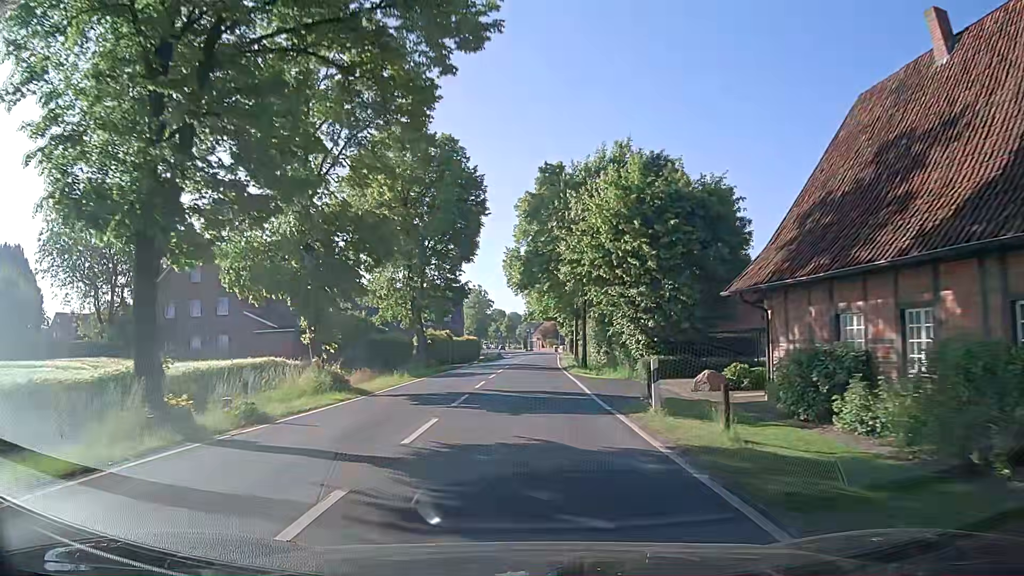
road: secondary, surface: asphalt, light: Day
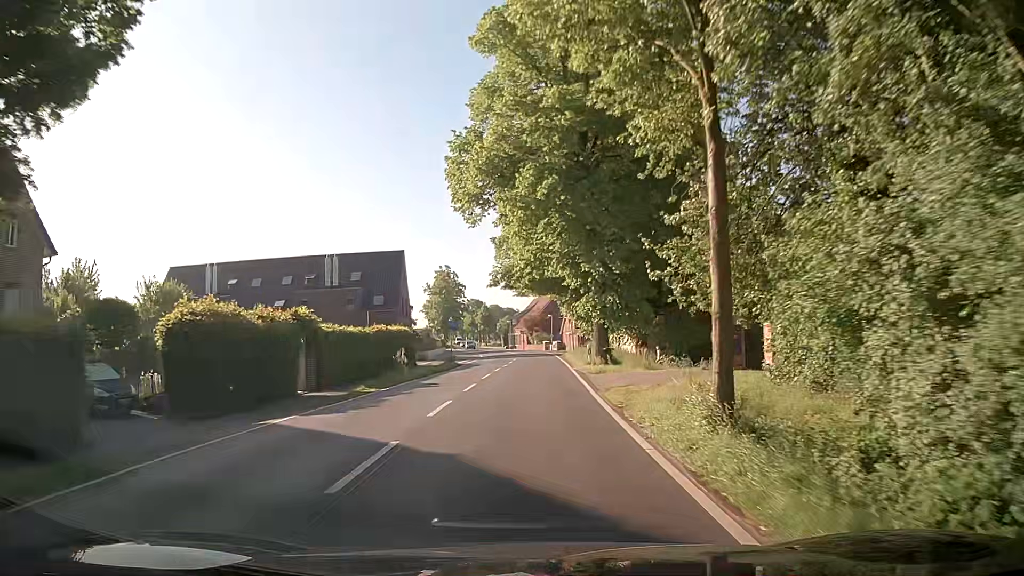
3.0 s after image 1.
(-0.2, +39.1) m; -1°
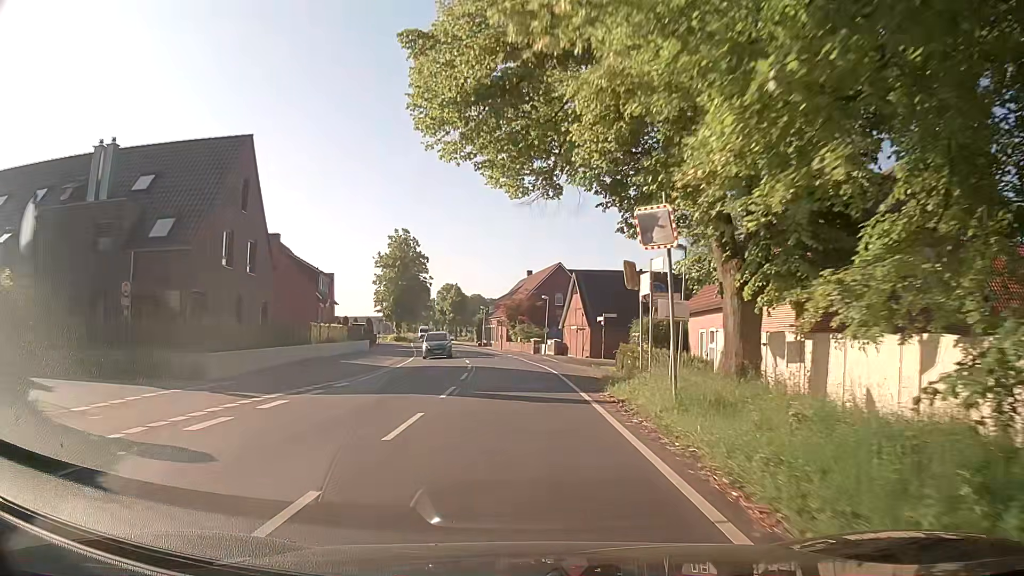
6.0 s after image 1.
(+1.1, +39.0) m; +2°
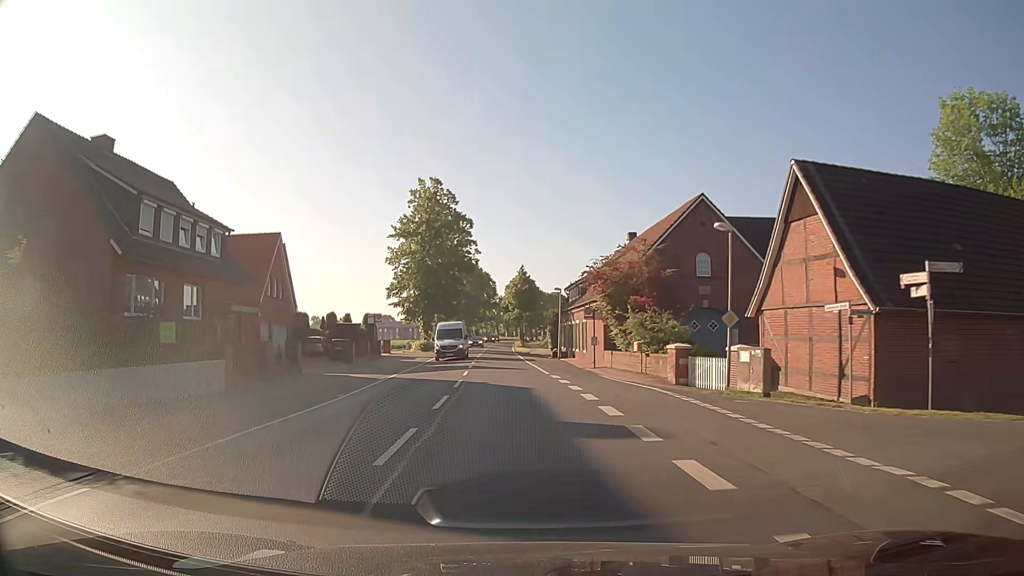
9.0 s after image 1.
(-1.6, +39.0) m; -7°
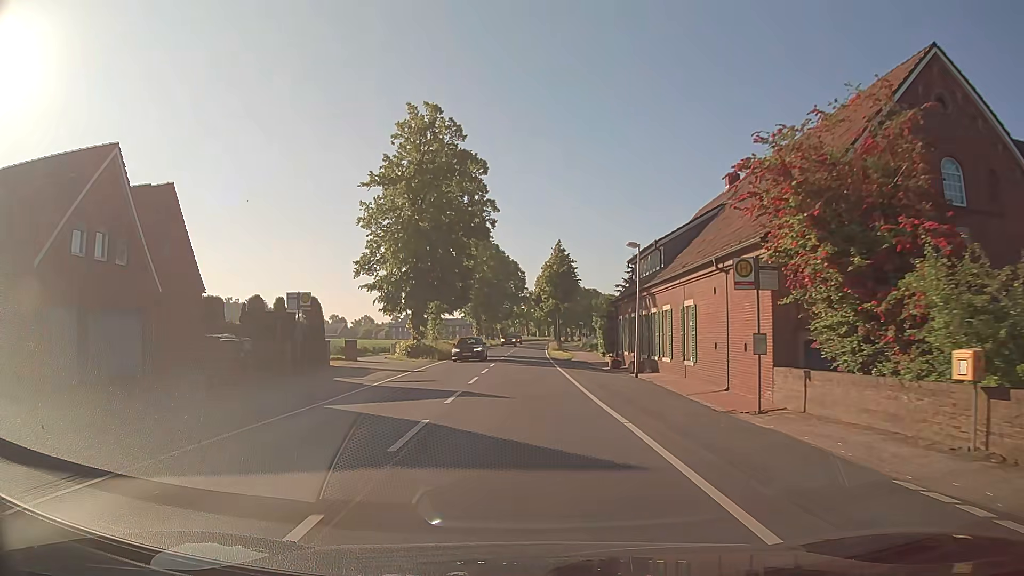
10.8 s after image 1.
(-0.5, +23.3) m; -2°
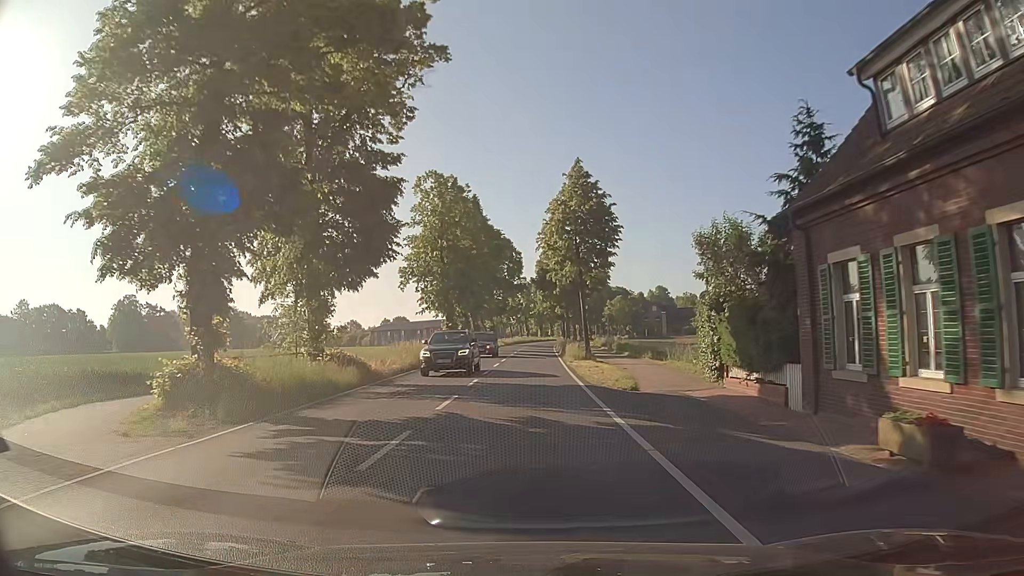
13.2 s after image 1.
(-0.1, +31.0) m; 0°
